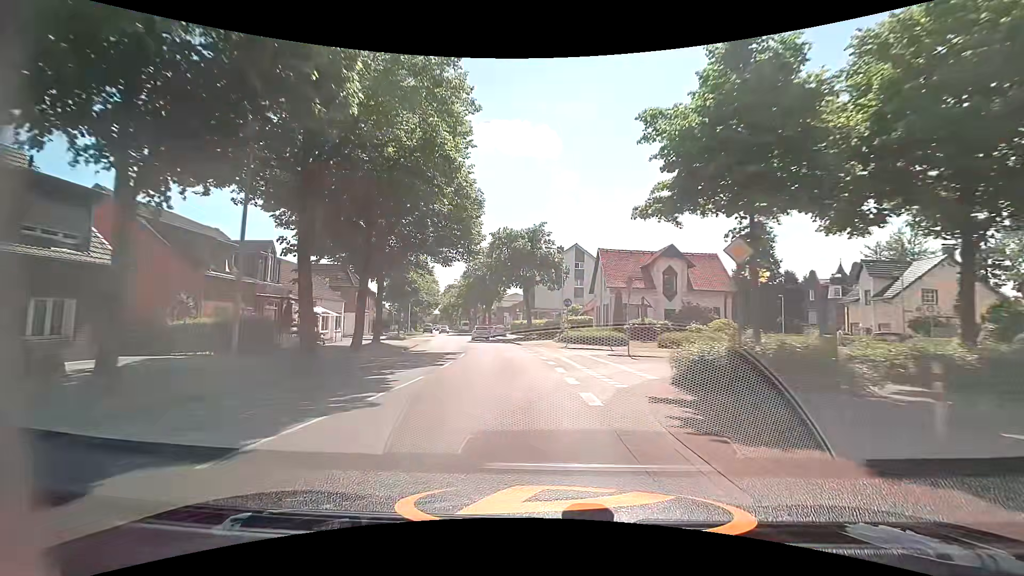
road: secondary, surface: asphalt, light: Day
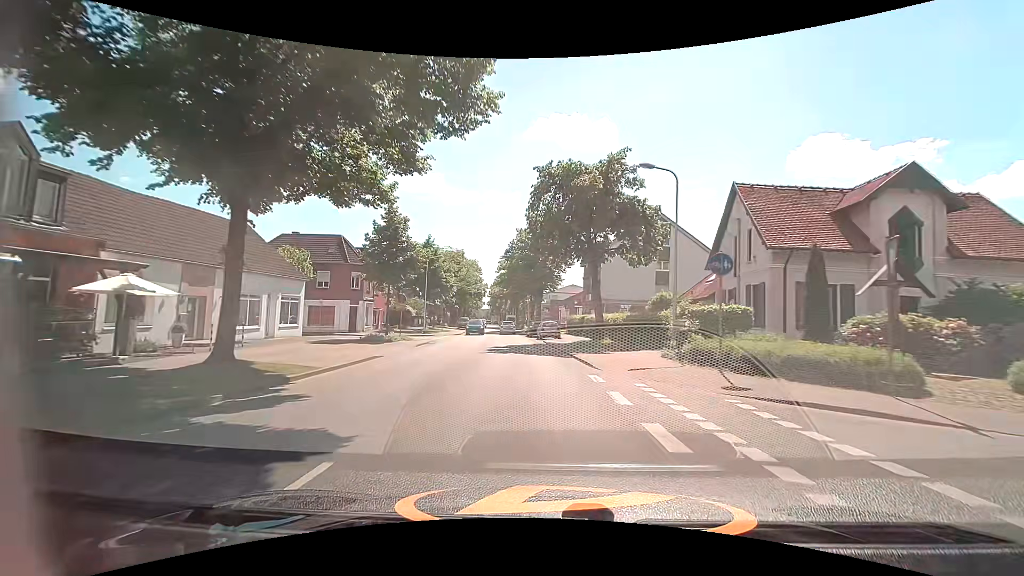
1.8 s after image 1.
(-1.1, +20.8) m; -6°
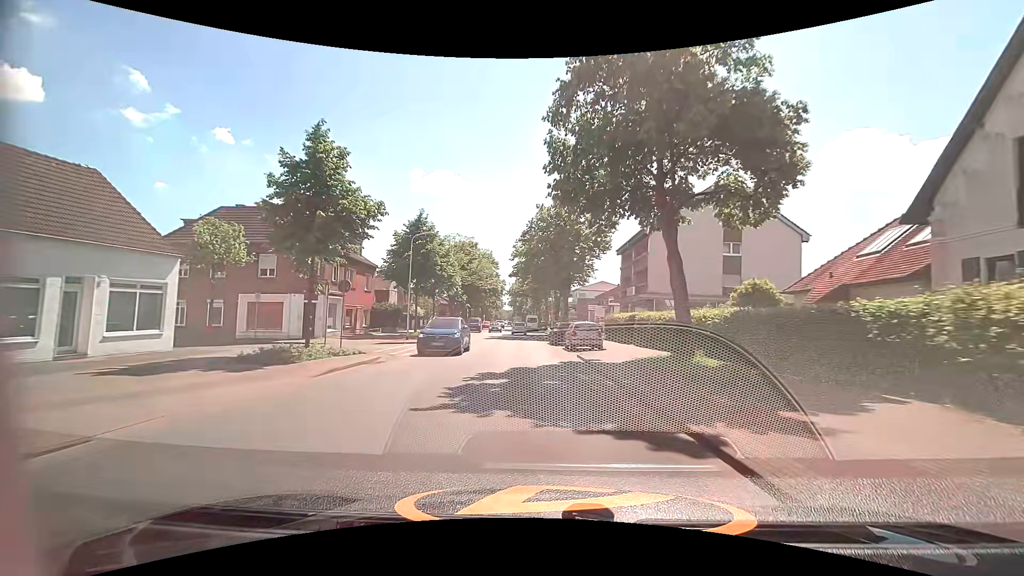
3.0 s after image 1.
(-0.3, +14.2) m; -3°
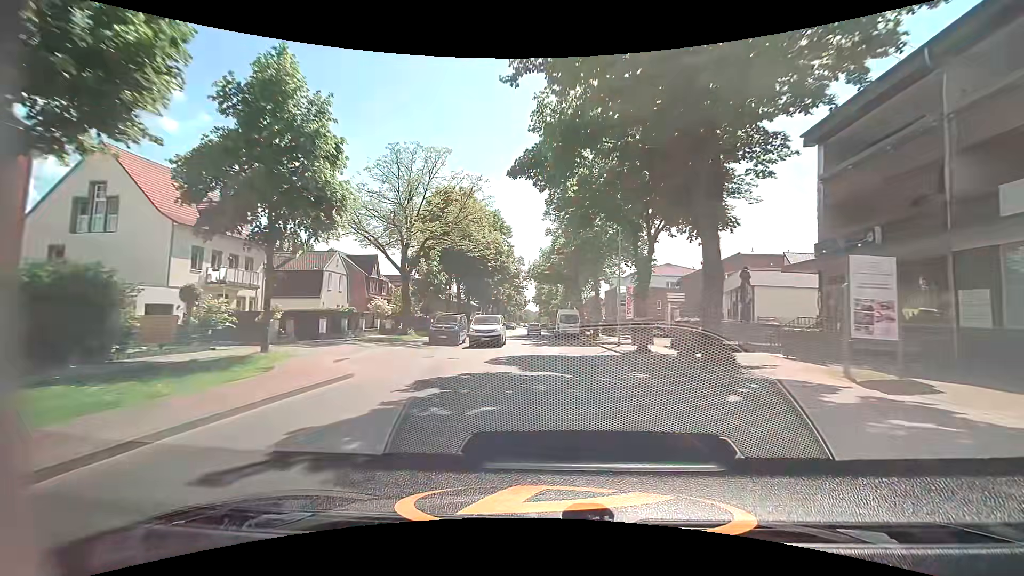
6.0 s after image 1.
(-1.5, +37.2) m; -3°
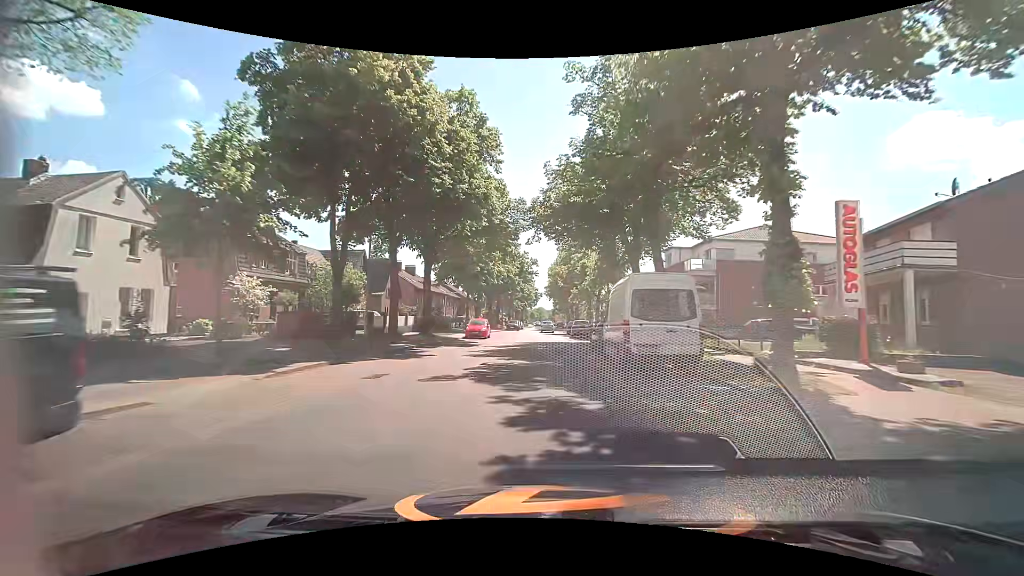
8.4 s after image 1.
(-0.3, +30.3) m; -1°
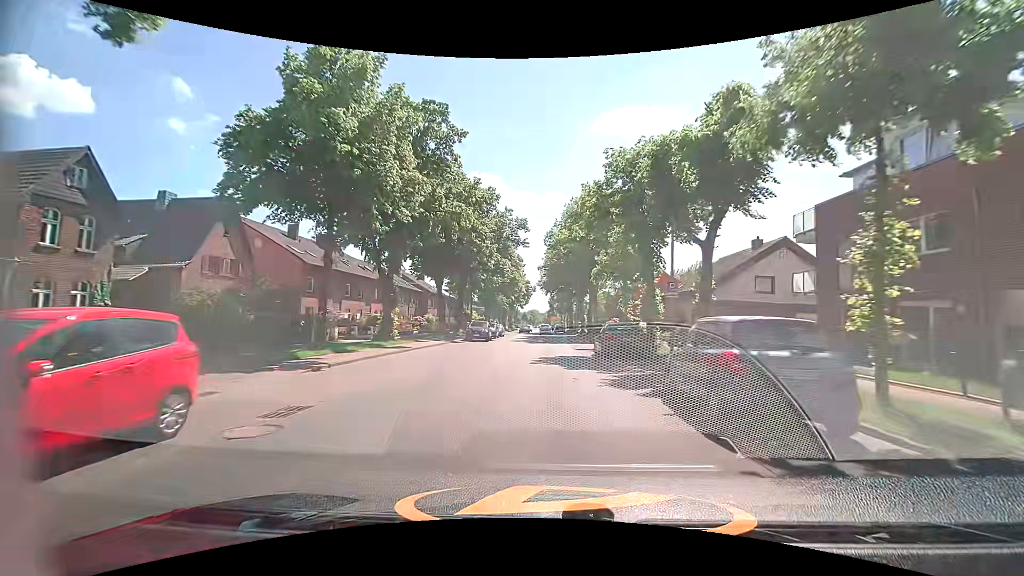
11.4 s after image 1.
(0.0, +35.7) m; +1°
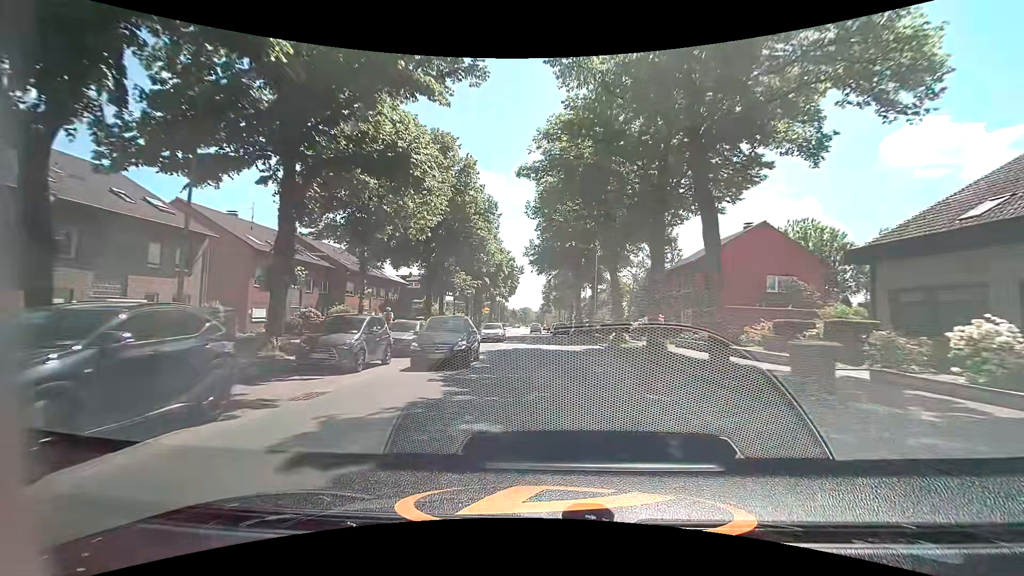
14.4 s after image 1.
(0.0, +35.3) m; +1°
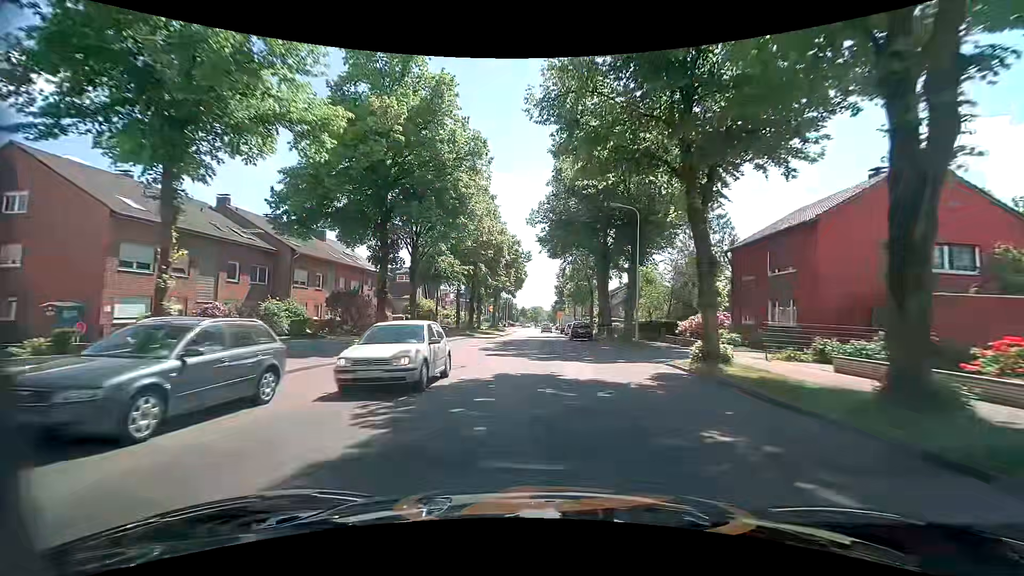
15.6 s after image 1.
(-0.2, +14.4) m; -2°
(0, +10) (0, +20) (0, +30) (0, +40) (0, +50) (0, +60) (0, +70) (0, +80) (0, +90) (0, +100) m
